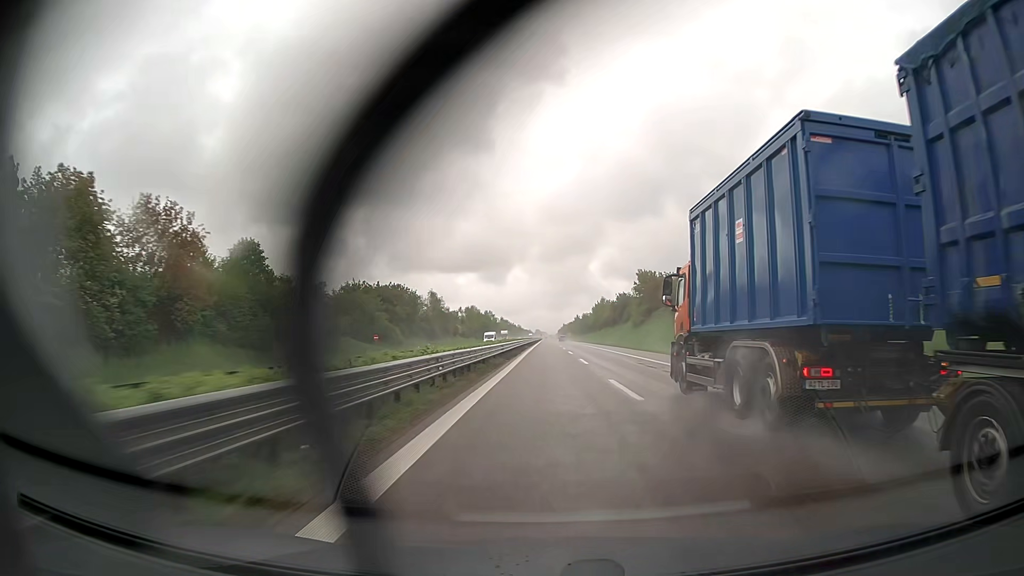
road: trunk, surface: asphalt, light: Day
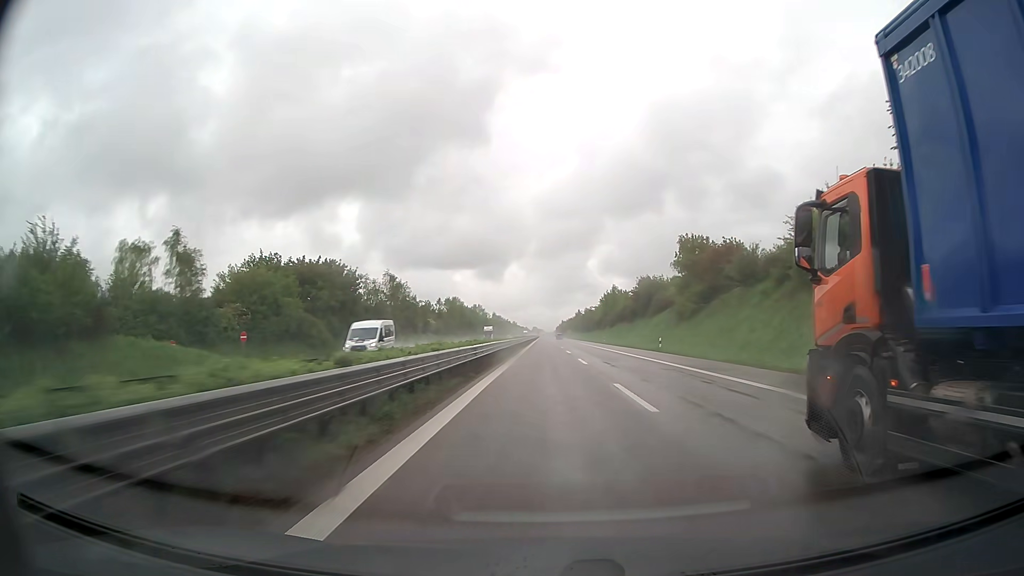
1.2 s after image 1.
(0.0, +38.3) m; 0°
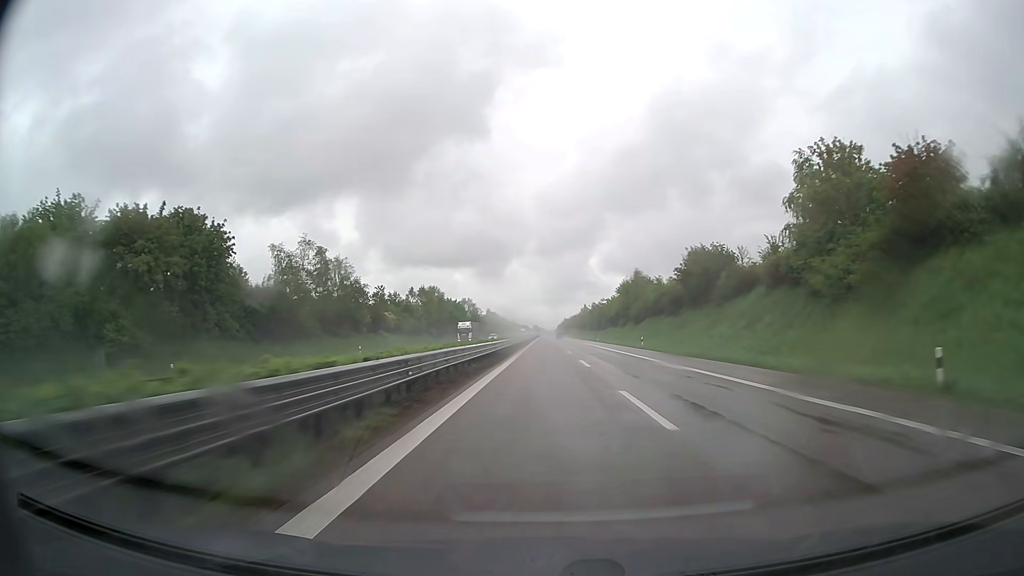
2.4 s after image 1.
(-0.1, +38.1) m; 0°
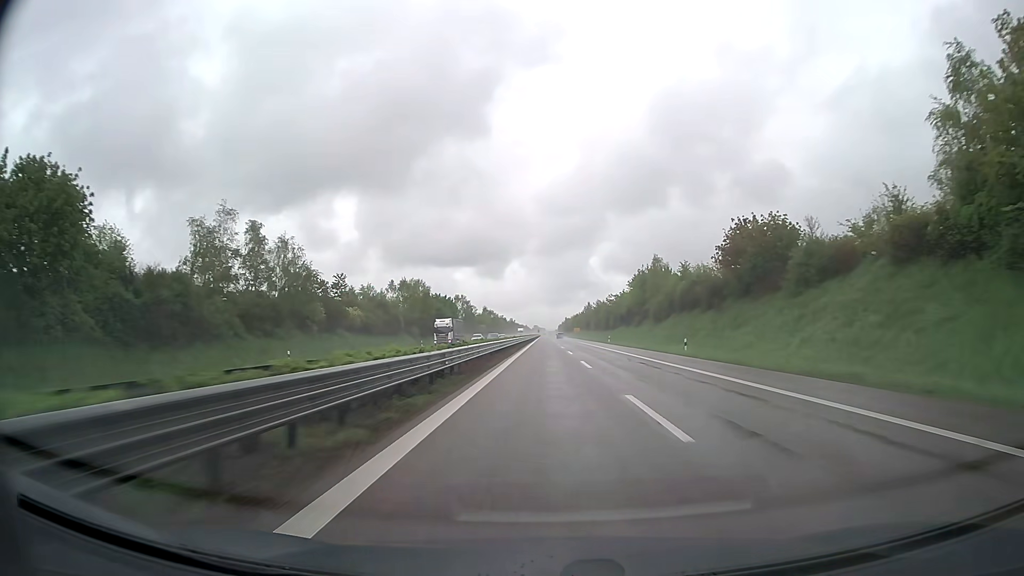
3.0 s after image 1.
(0.0, +18.9) m; 0°
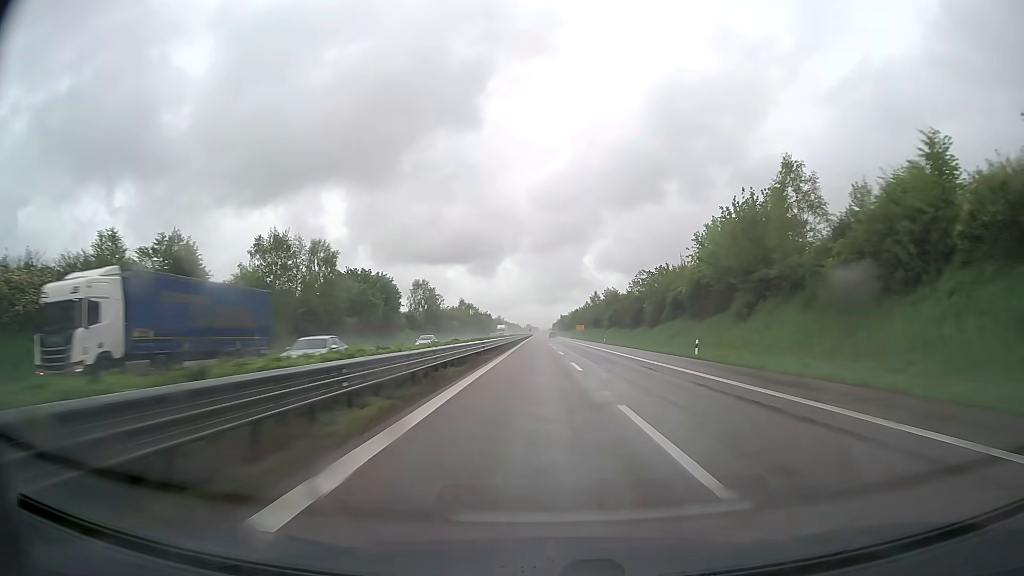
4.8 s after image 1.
(+0.2, +56.6) m; +1°
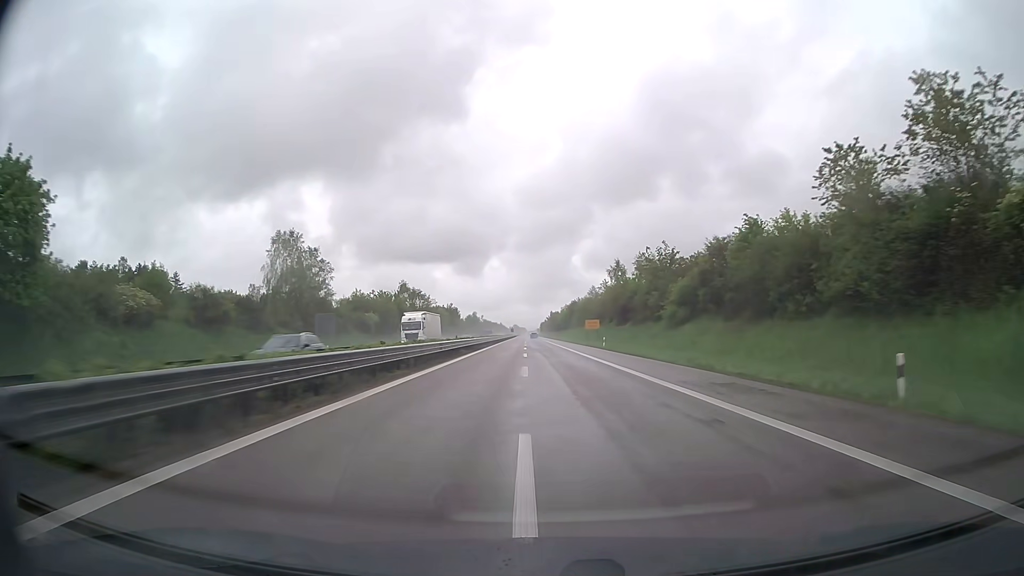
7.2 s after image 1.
(+0.7, +75.1) m; +1°
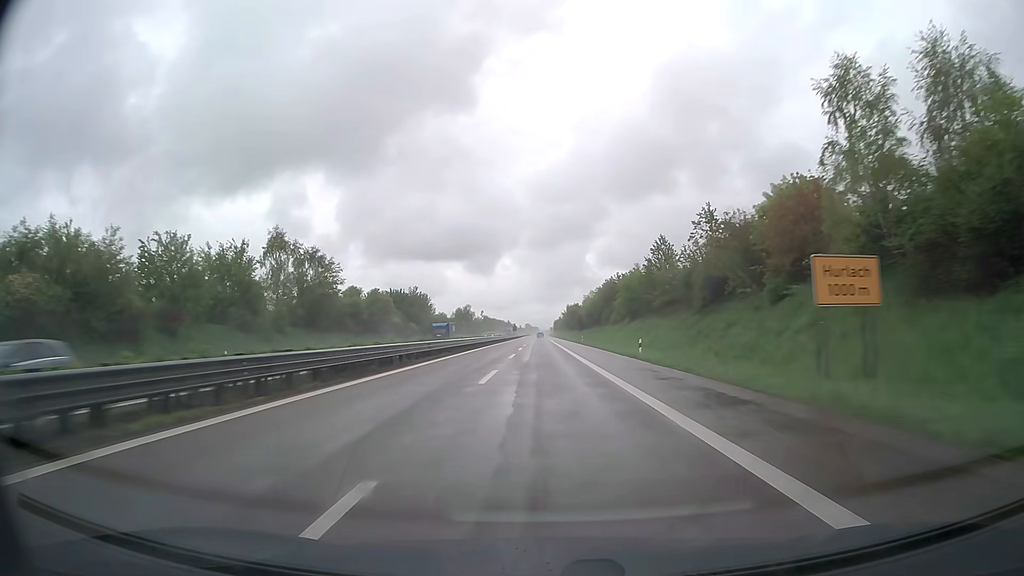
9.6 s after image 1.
(-0.5, +74.9) m; -1°
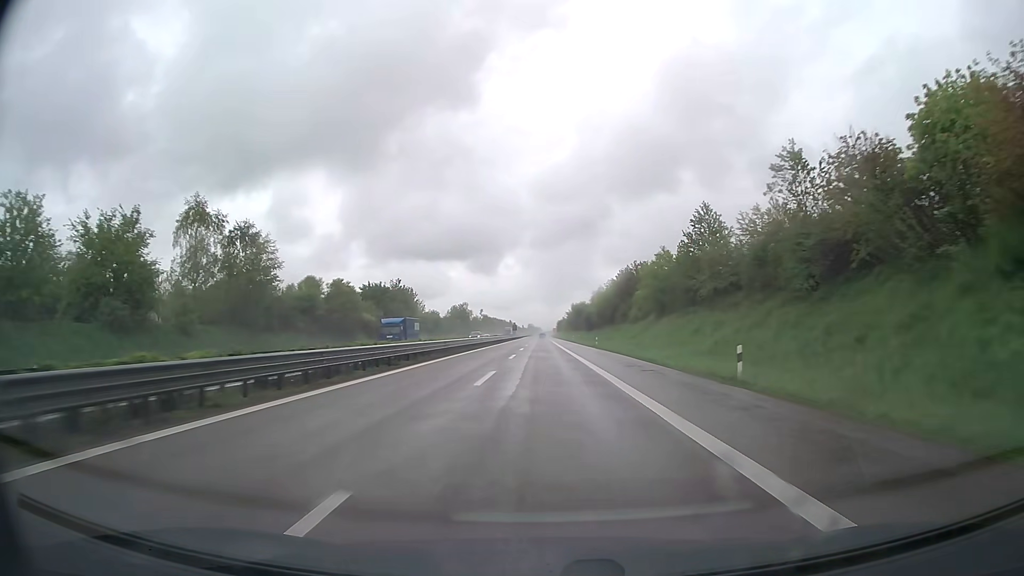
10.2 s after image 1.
(0.0, +18.7) m; 0°
(0, +10) (0, +20) (0, +30) (0, +40) (0, +50) (0, +60) (0, +70) (0, +80) (0, +90) (0, +100) m
